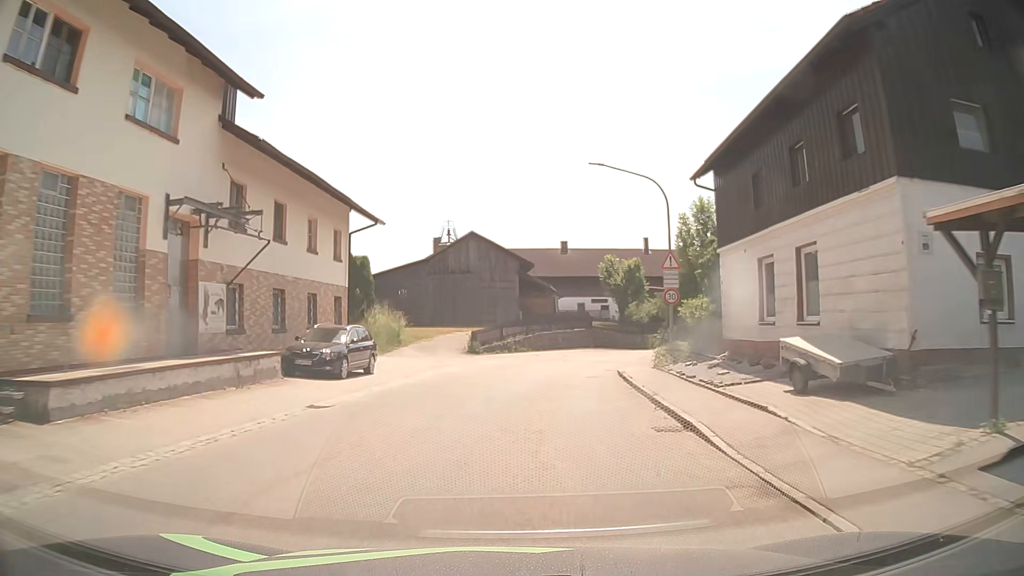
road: tertiary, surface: asphalt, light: Day
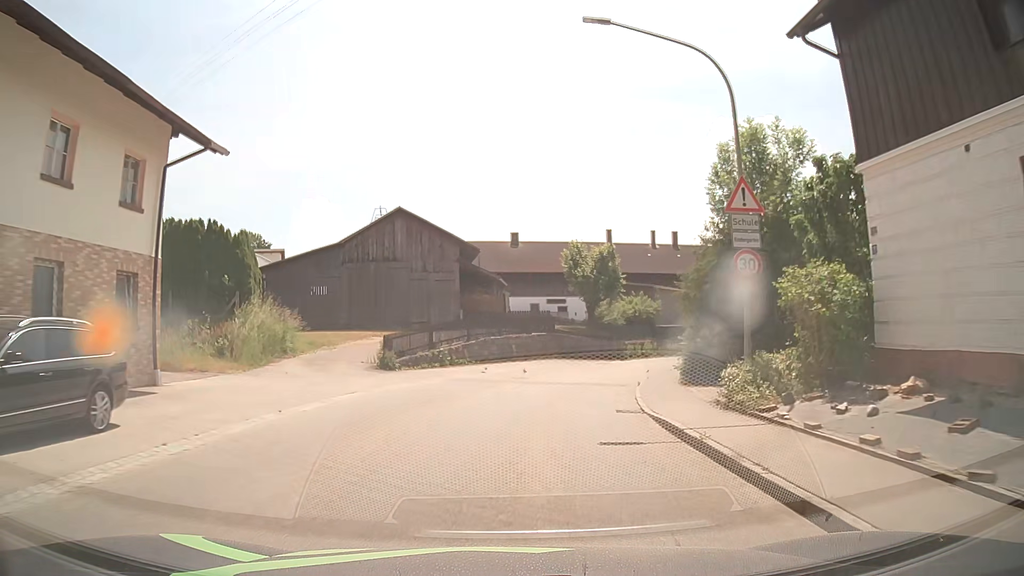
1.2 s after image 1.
(+0.5, +12.7) m; +4°
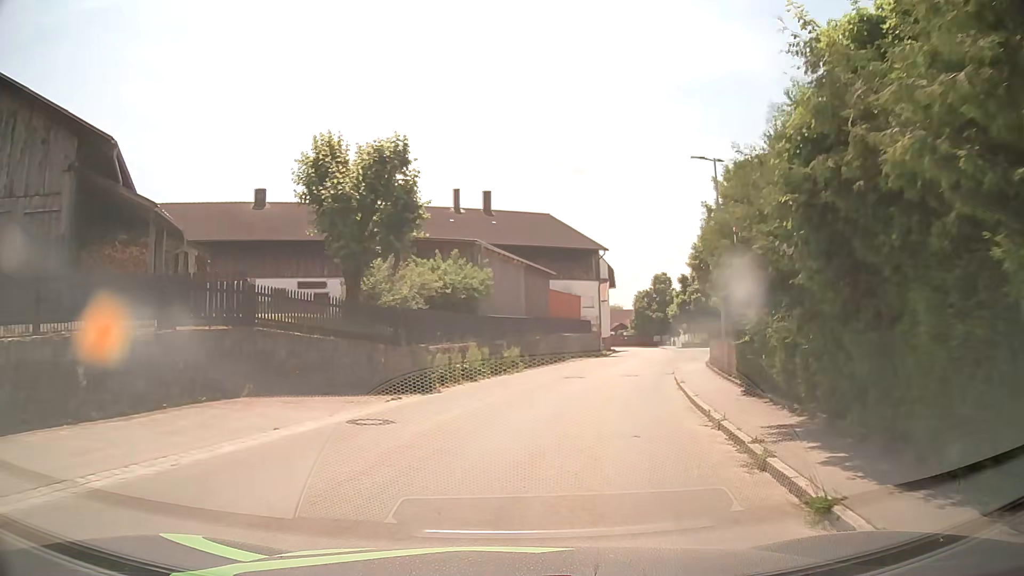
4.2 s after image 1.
(+3.4, +24.9) m; +19°
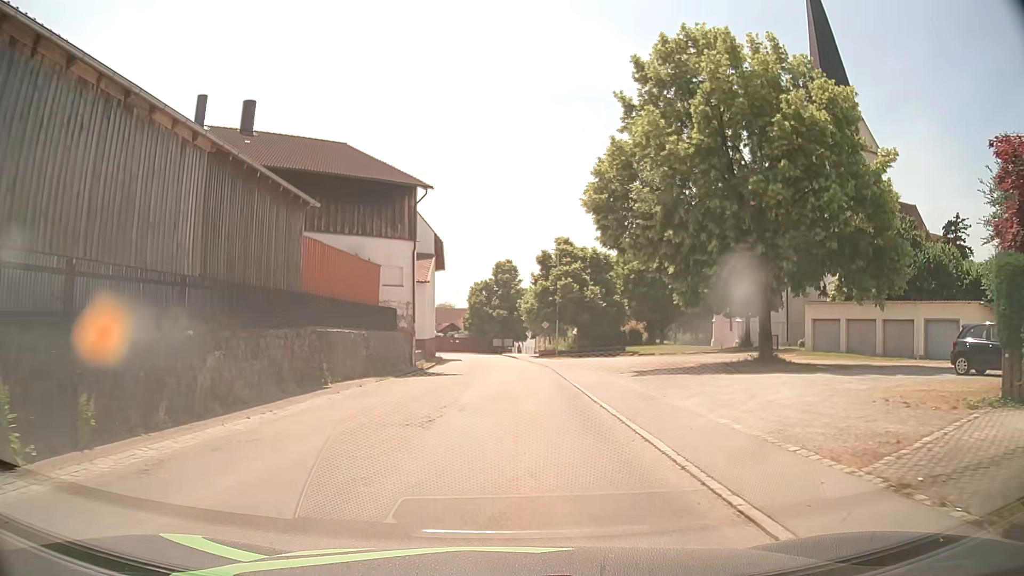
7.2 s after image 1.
(+4.0, +24.3) m; +14°
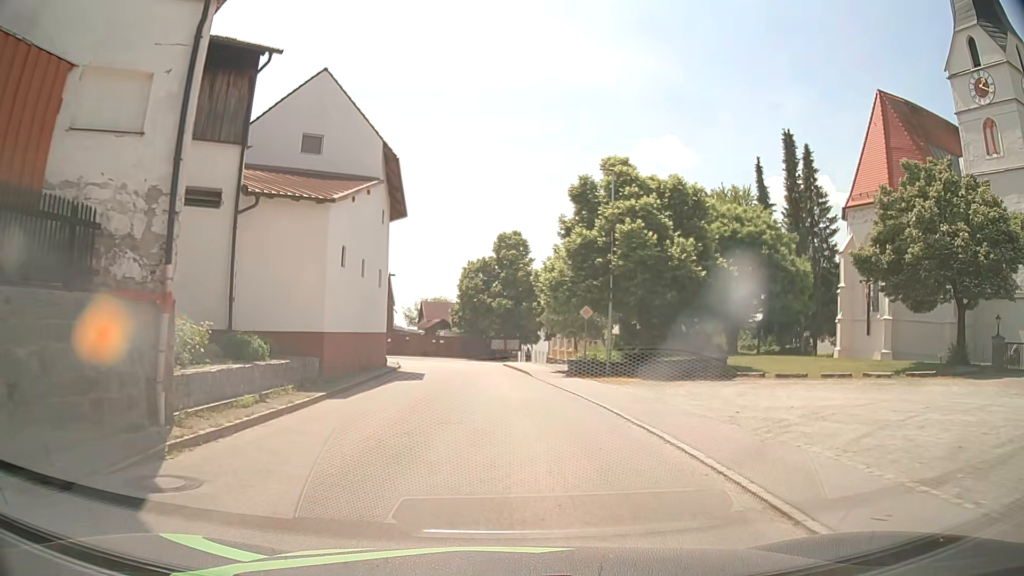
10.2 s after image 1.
(+0.1, +25.1) m; 0°
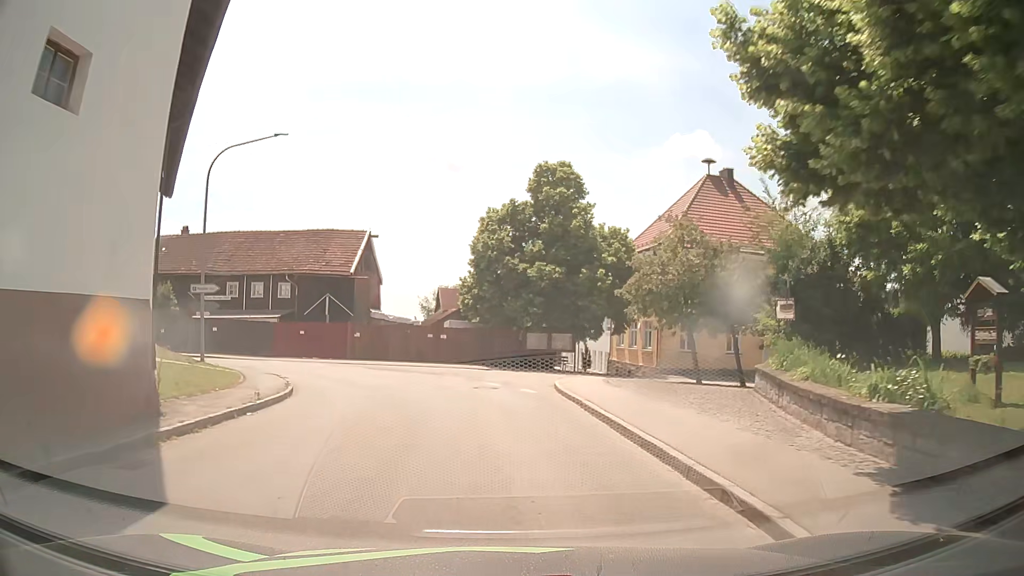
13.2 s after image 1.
(-0.4, +25.1) m; -3°
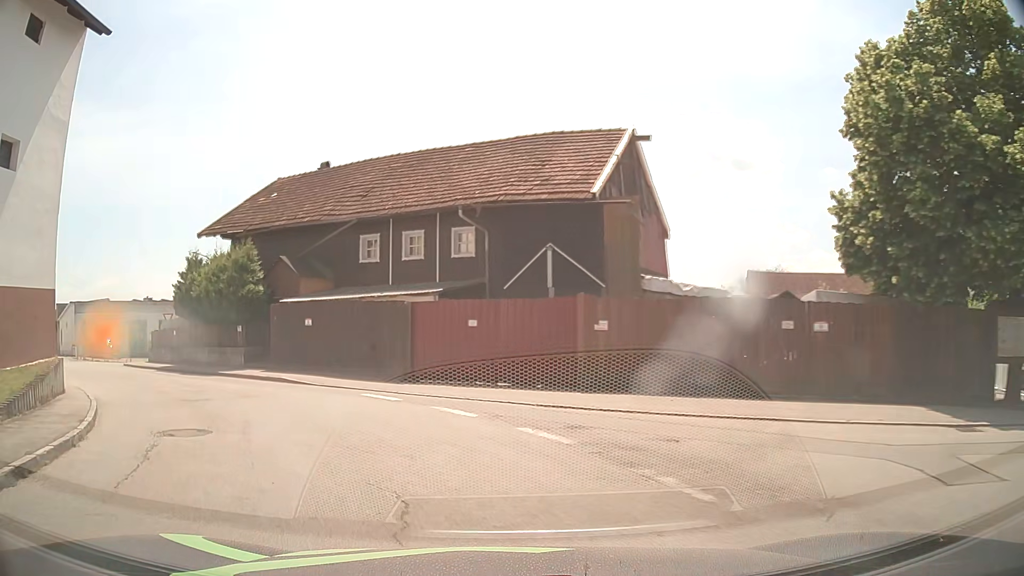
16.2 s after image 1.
(-2.8, +23.0) m; -24°
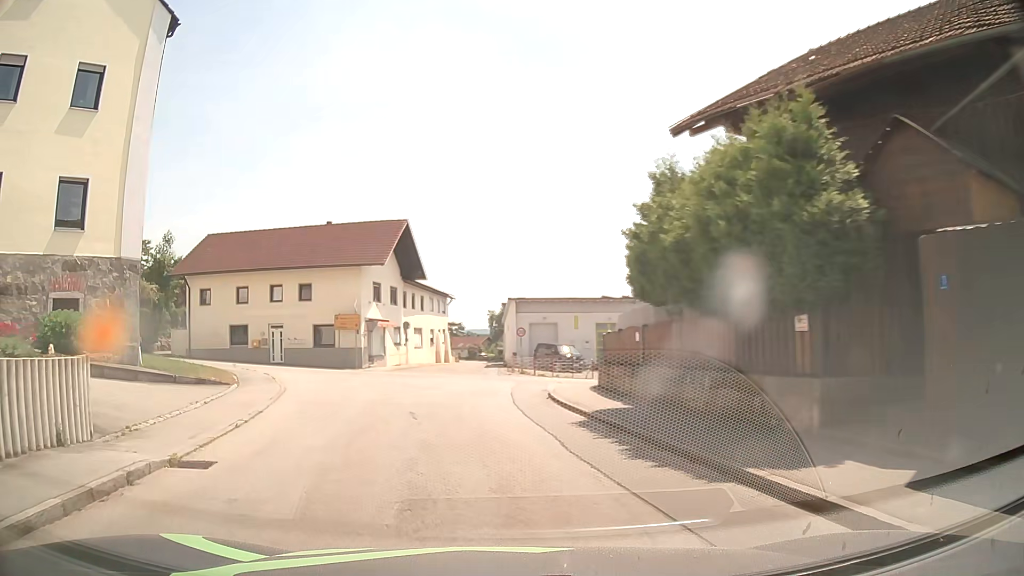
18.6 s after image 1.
(-6.1, +15.3) m; -42°
(-1, +10) (-2, +20) (+1, +29) (+8, +36) (+17, +40) (+27, +43) (+36, +45) (+46, +47) (+56, +49) (+66, +50) m
